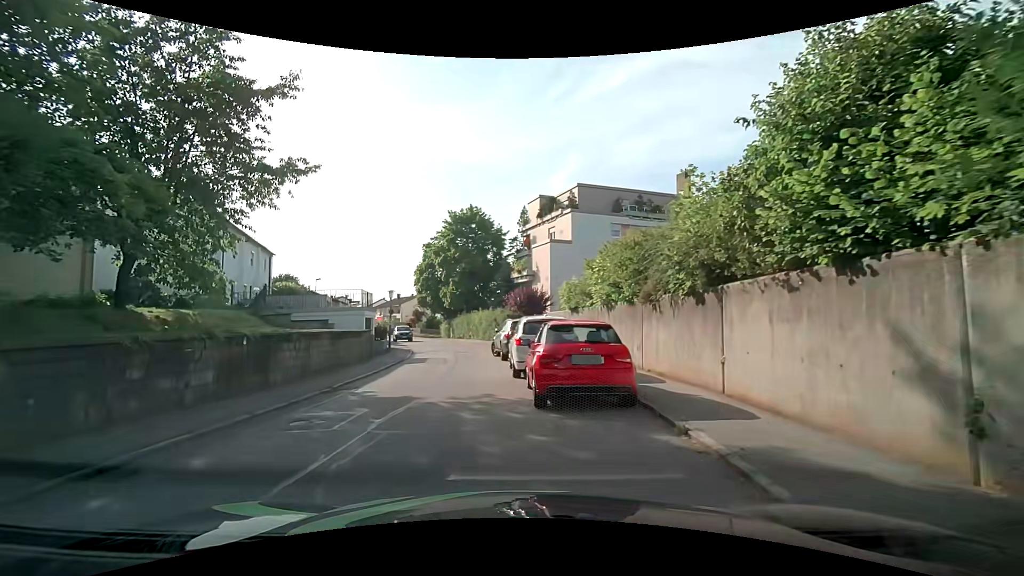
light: Day
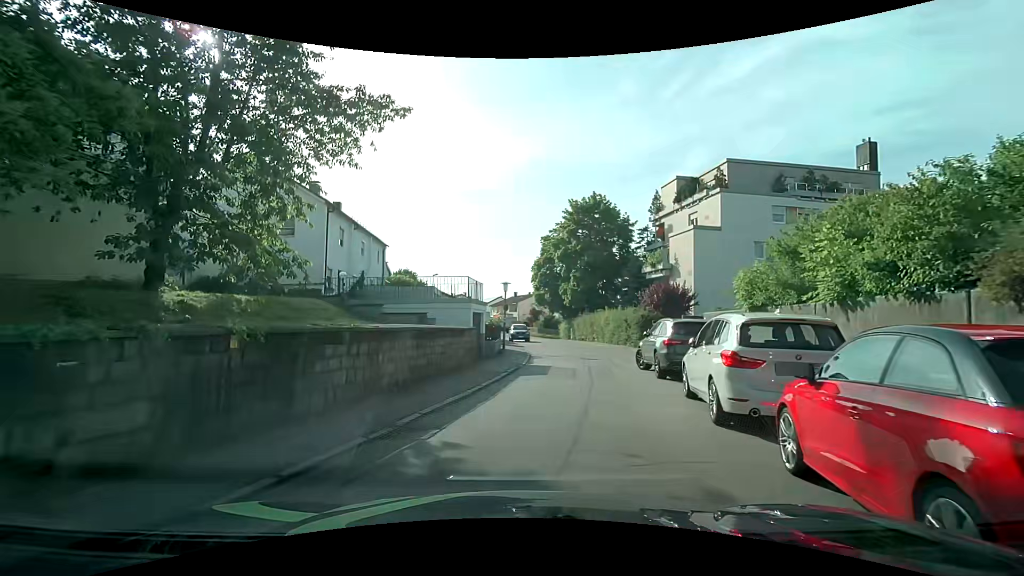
(-0.9, +5.5) m; -13°
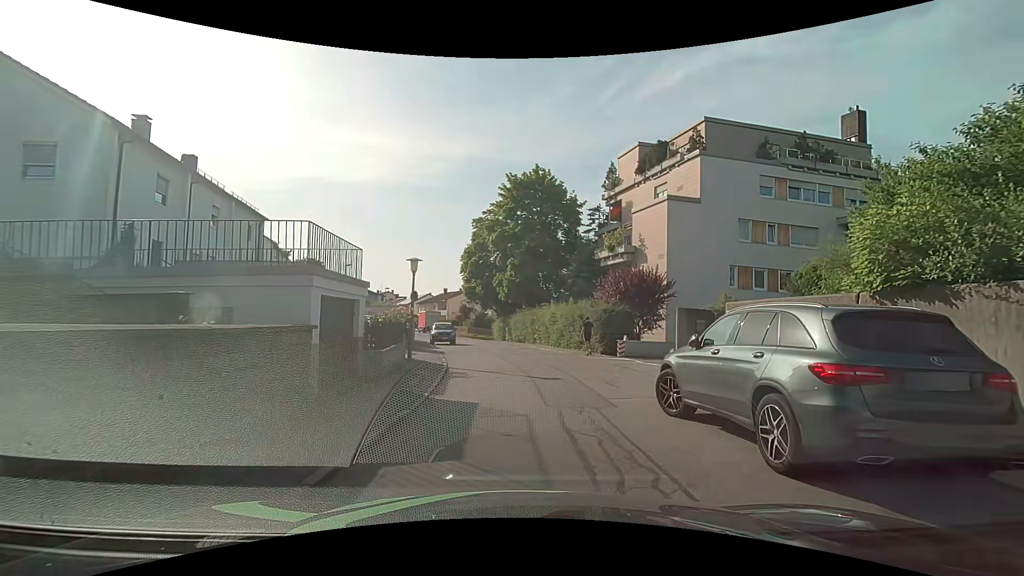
(+0.3, +9.3) m; +7°
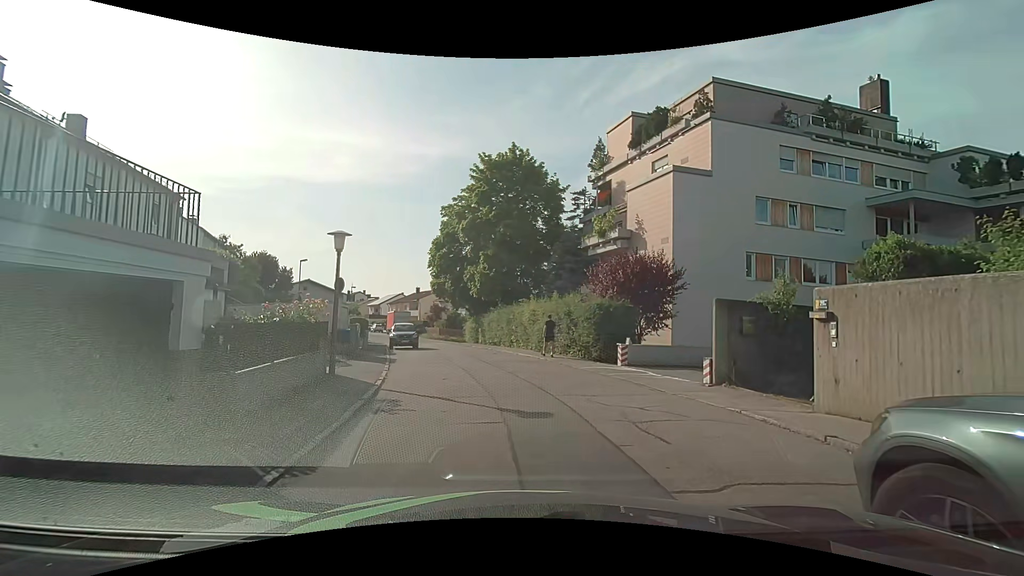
(+0.2, +5.5) m; +3°
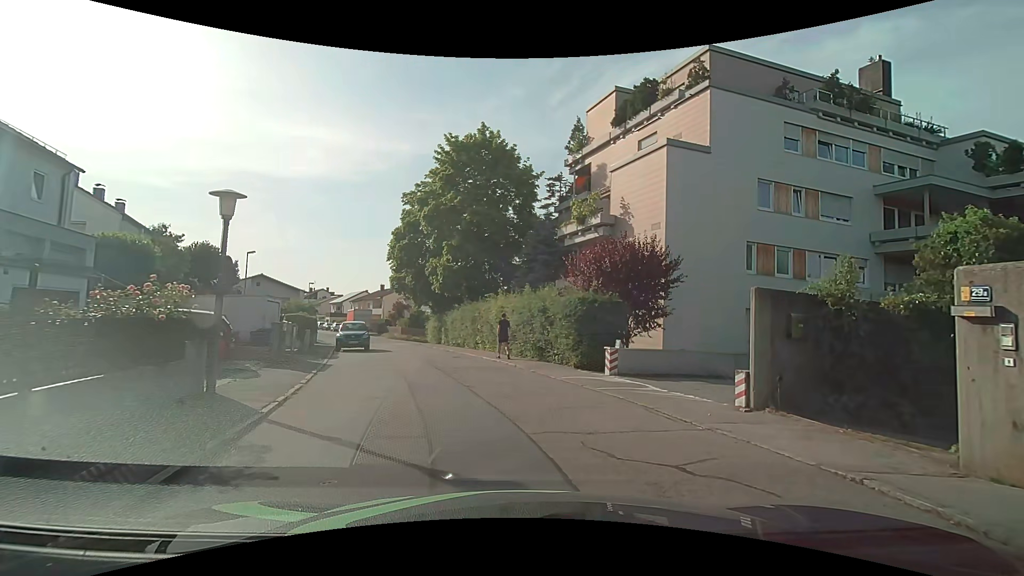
(0.0, +3.7) m; +3°
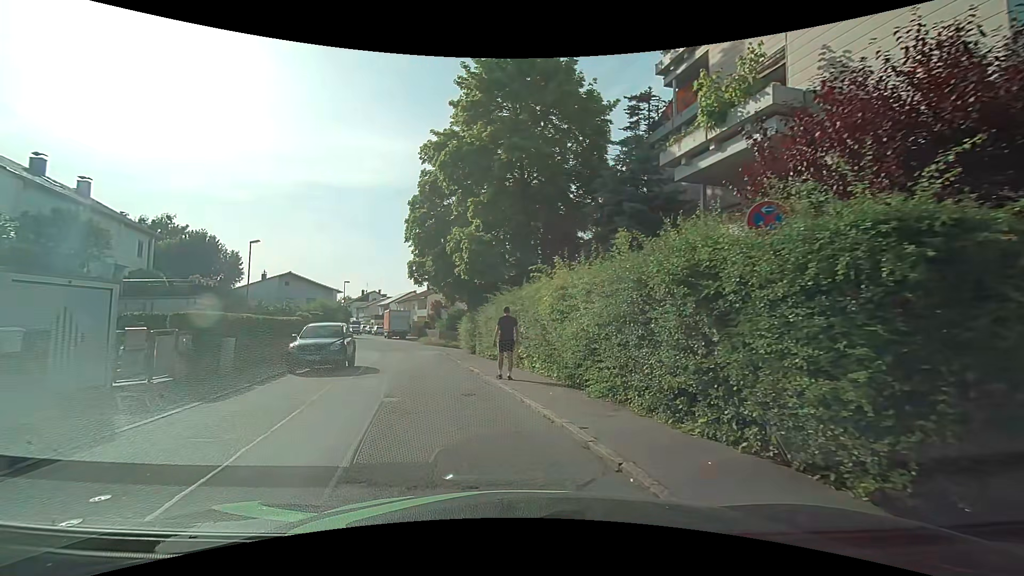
(-0.2, +11.9) m; -7°
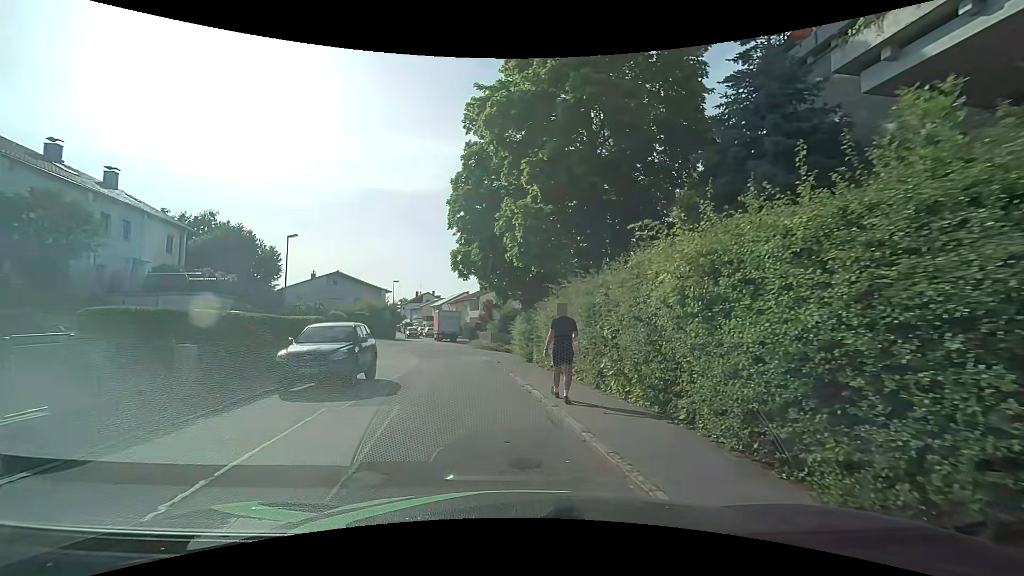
(-0.3, +5.2) m; -7°
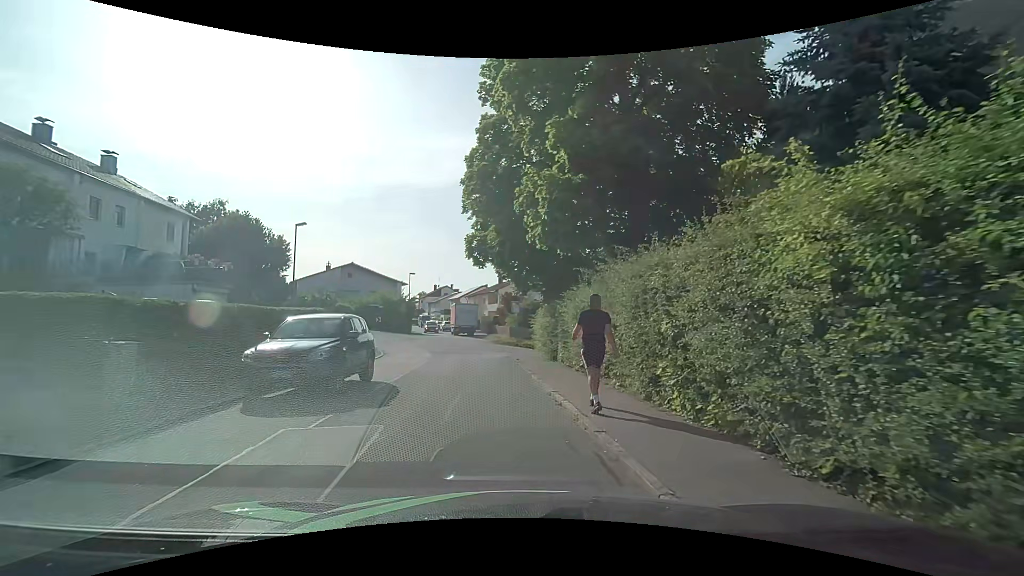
(0.0, +2.5) m; -1°
